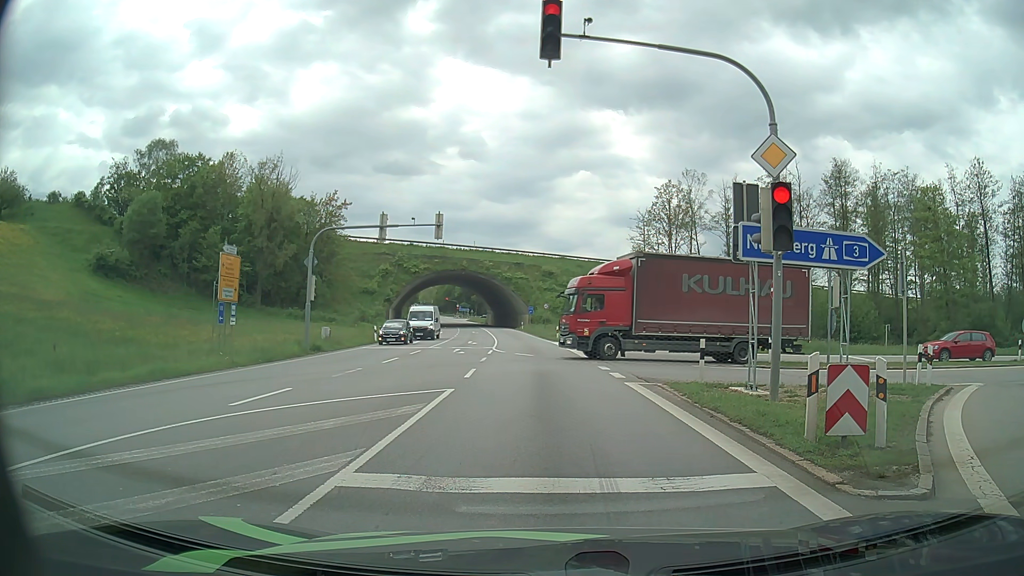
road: primary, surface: asphalt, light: Day
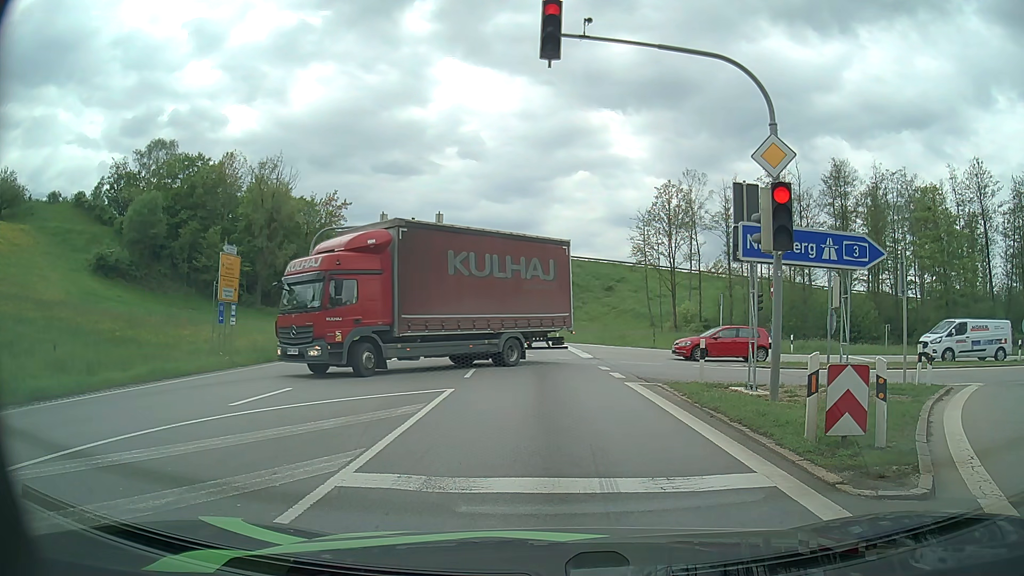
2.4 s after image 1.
(0.0, 0.0) m; 0°
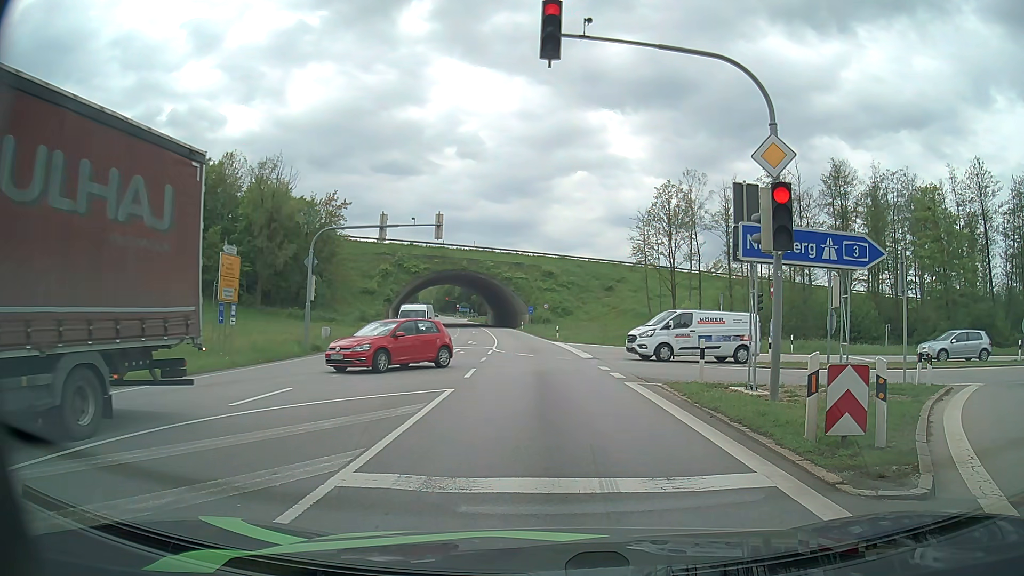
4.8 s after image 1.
(0.0, 0.0) m; 0°
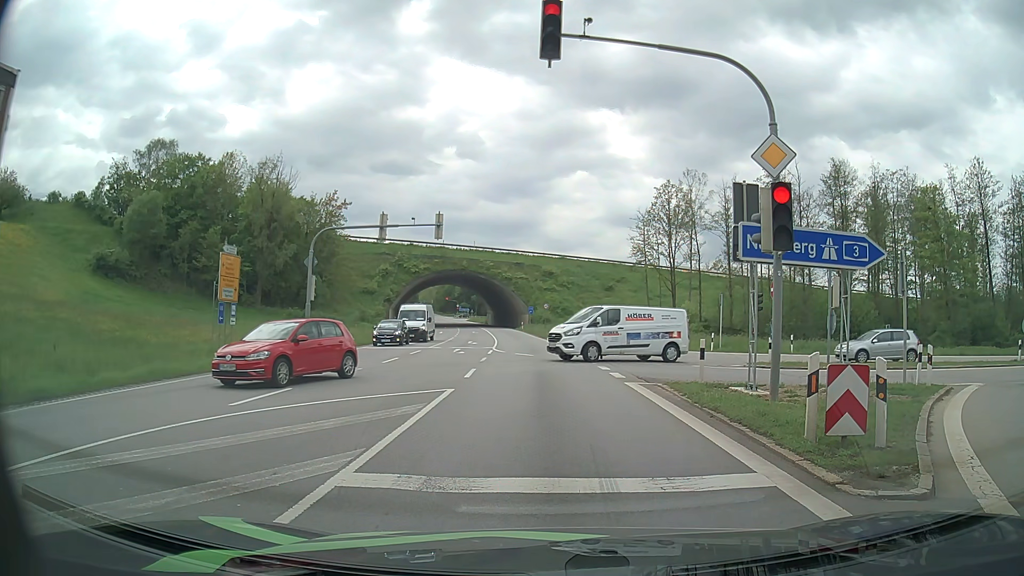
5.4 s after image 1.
(0.0, 0.0) m; 0°
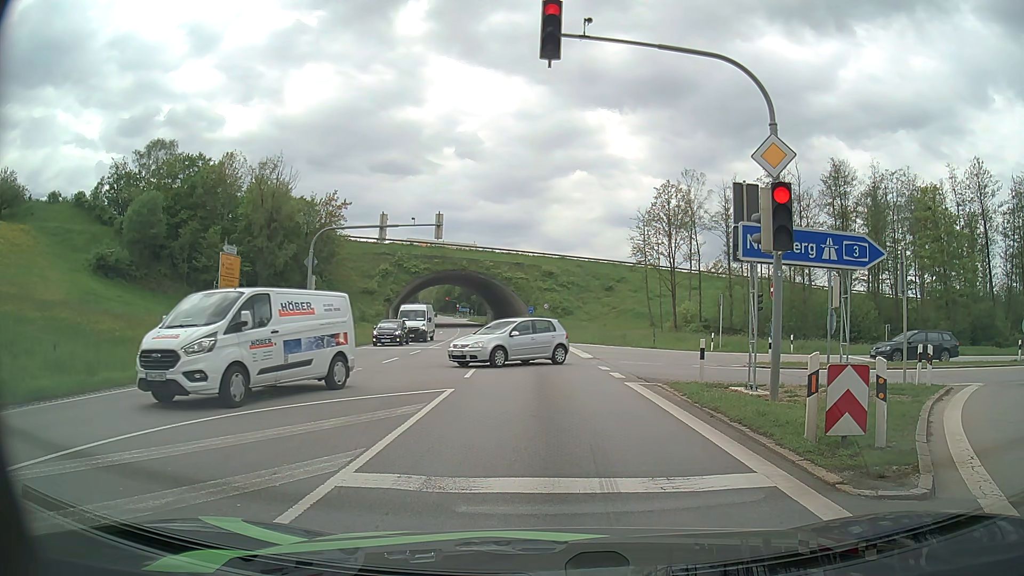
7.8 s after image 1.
(0.0, 0.0) m; 0°
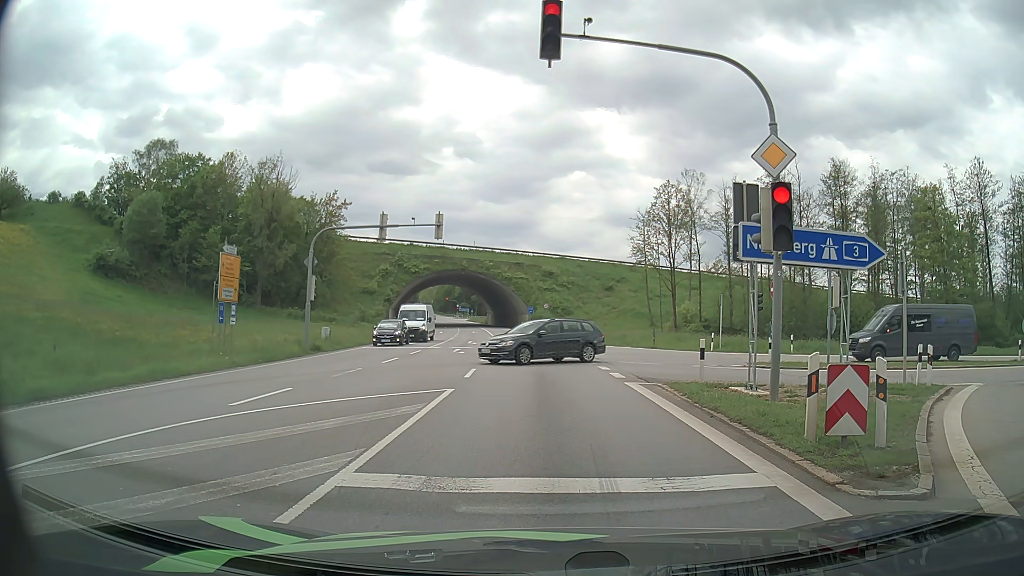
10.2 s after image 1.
(0.0, 0.0) m; 0°
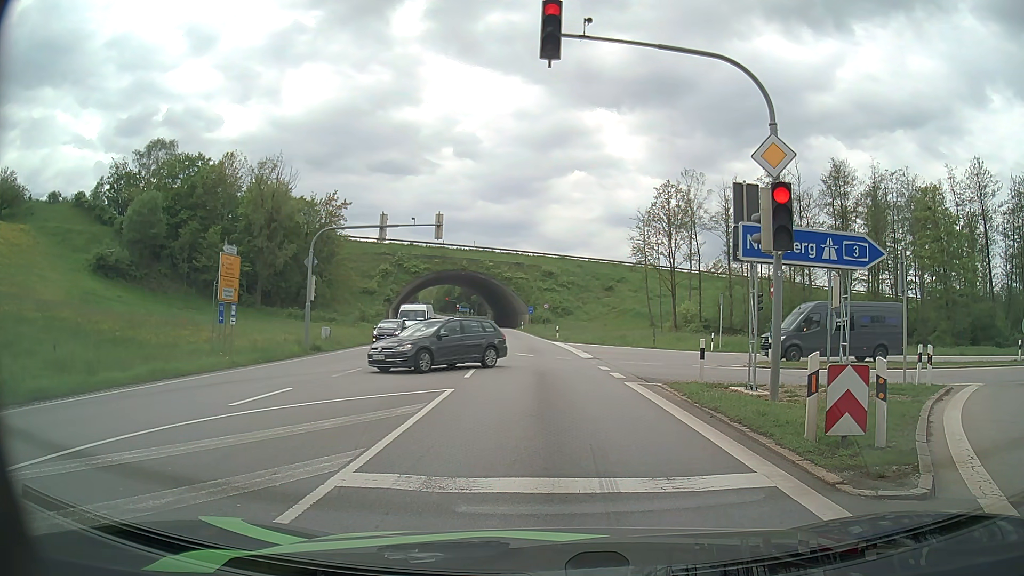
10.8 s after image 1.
(0.0, 0.0) m; 0°
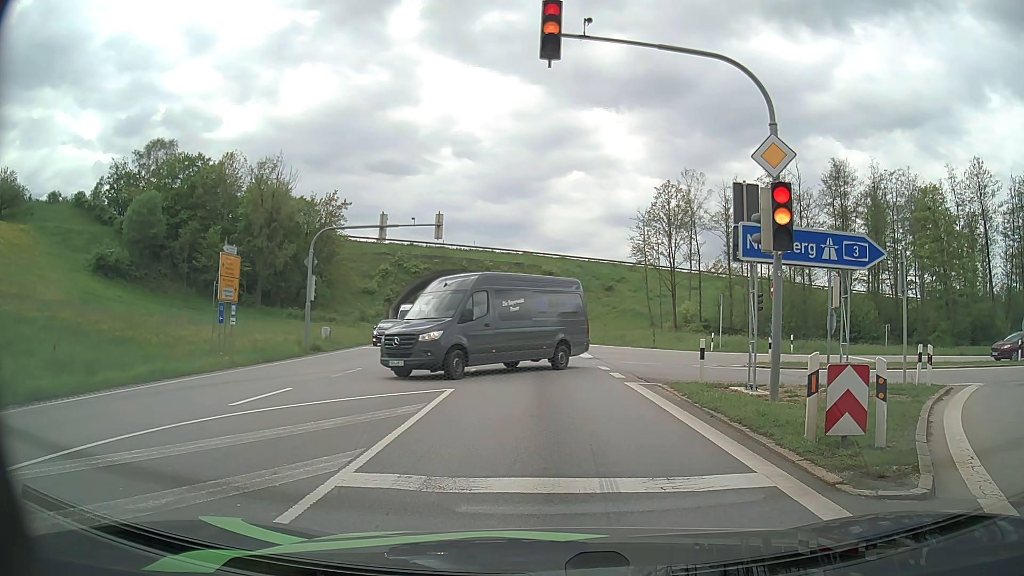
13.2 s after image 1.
(0.0, 0.0) m; 0°
